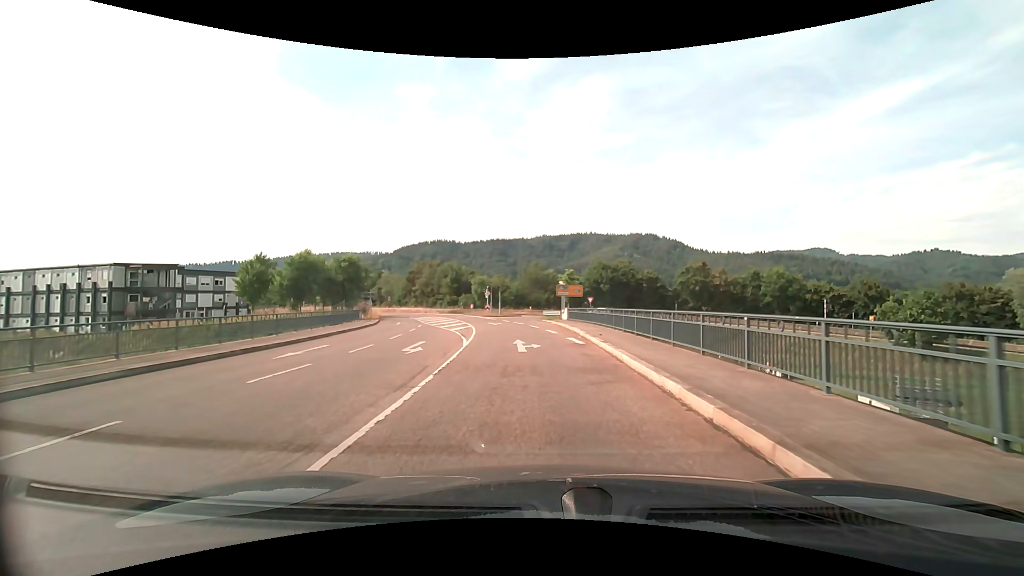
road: tertiary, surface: asphalt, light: Day
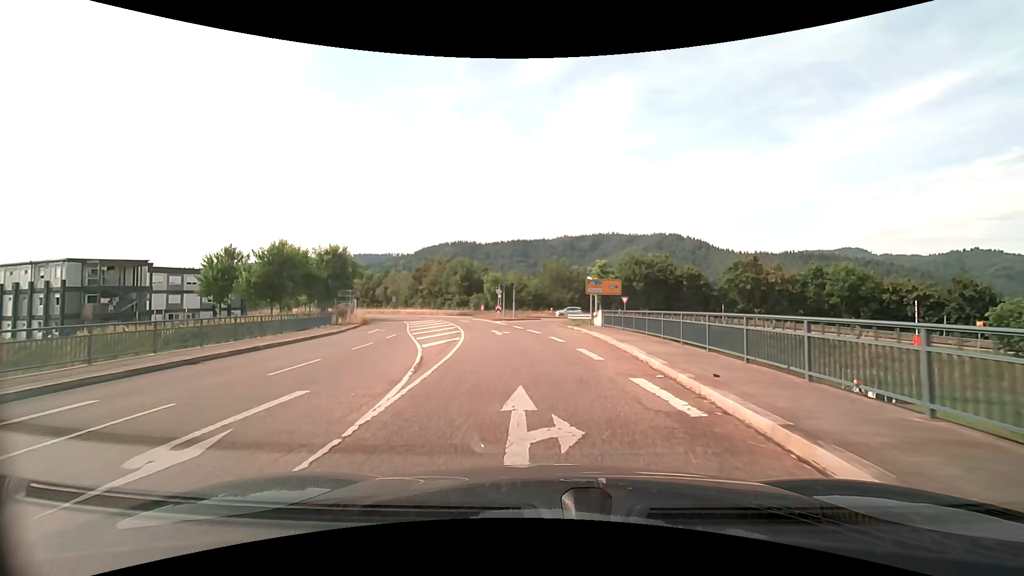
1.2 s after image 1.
(-0.2, +10.9) m; -2°
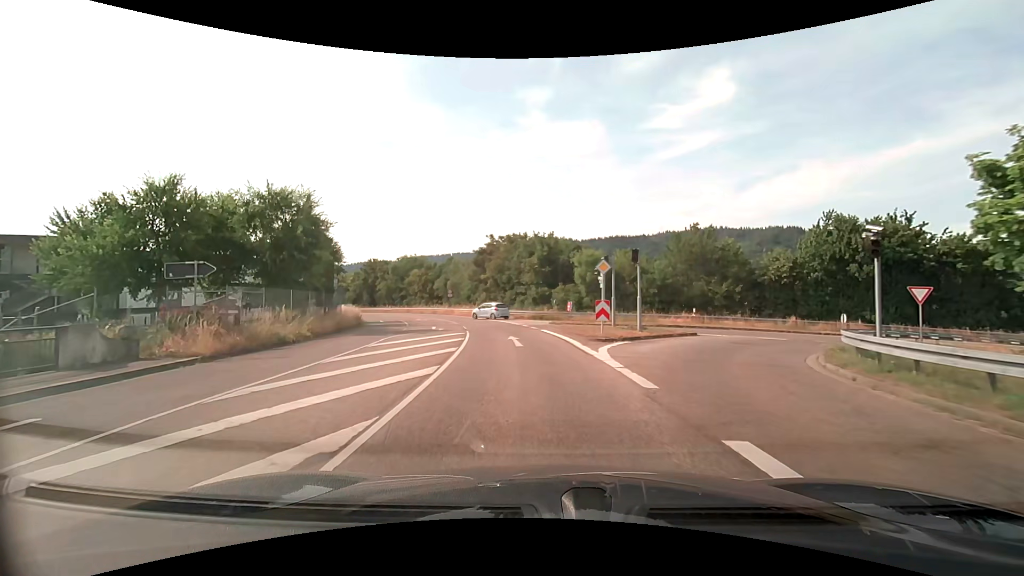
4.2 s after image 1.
(-2.5, +27.8) m; -11°
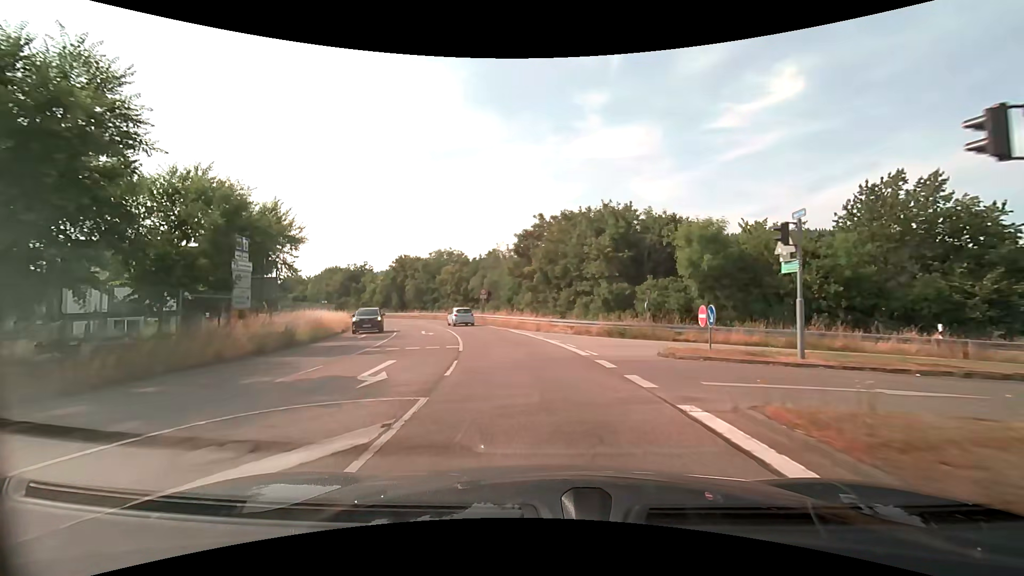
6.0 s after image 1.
(-1.1, +18.1) m; -6°
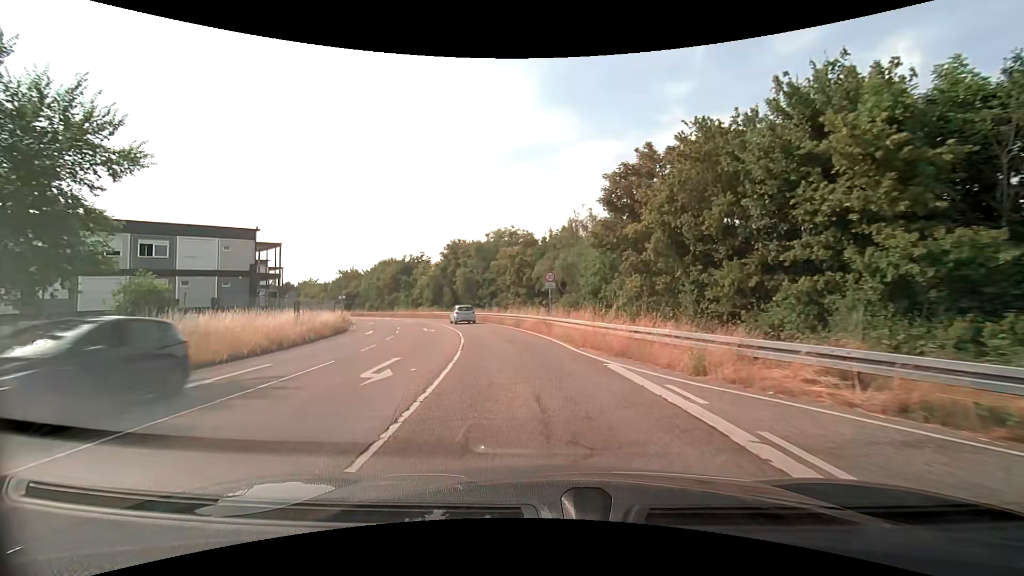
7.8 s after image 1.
(-1.4, +19.4) m; -9°
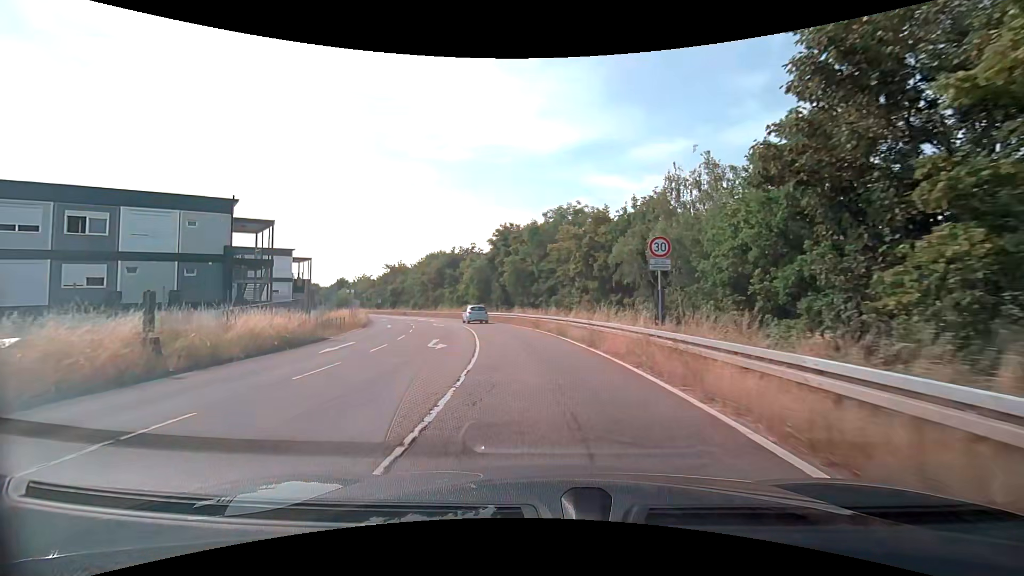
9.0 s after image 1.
(-0.9, +13.5) m; -8°
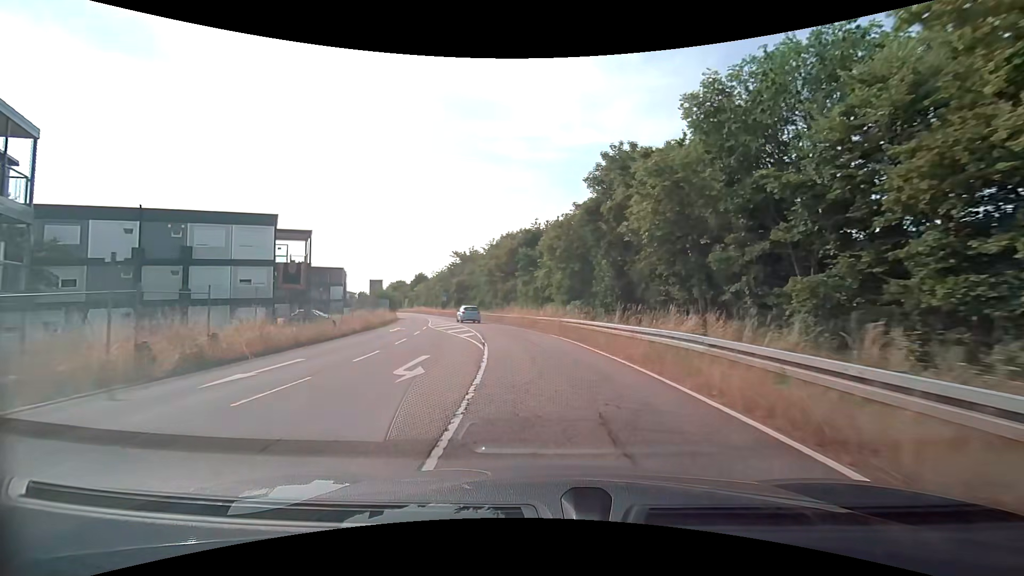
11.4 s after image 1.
(-2.6, +27.6) m; -11°
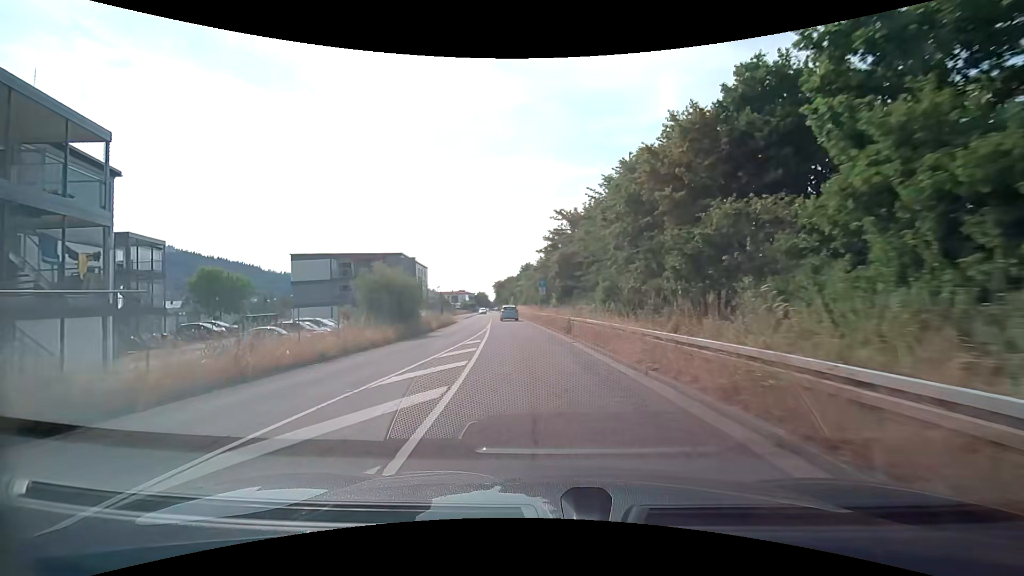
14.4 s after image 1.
(-4.1, +35.5) m; -14°
